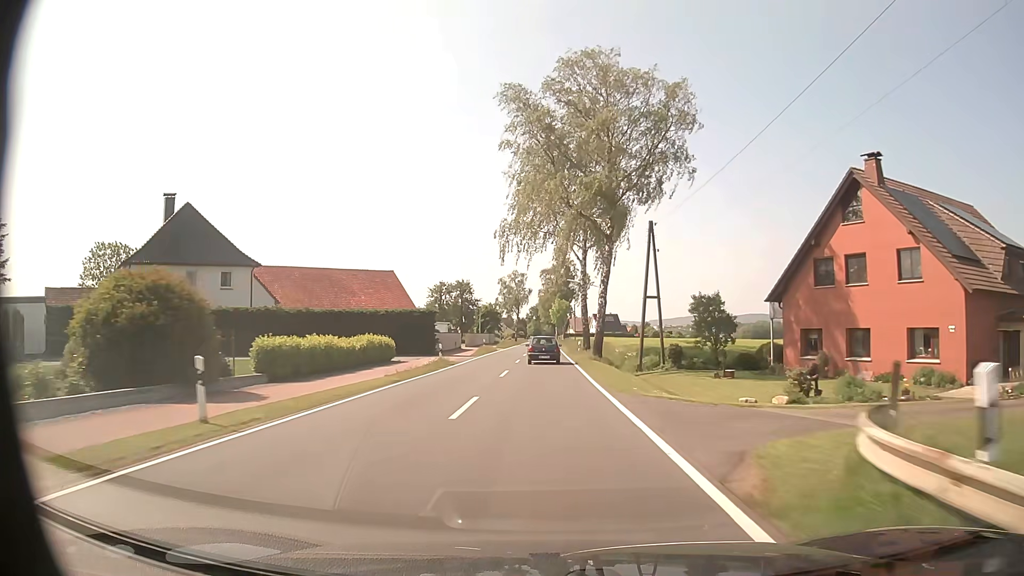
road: tertiary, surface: asphalt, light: Day
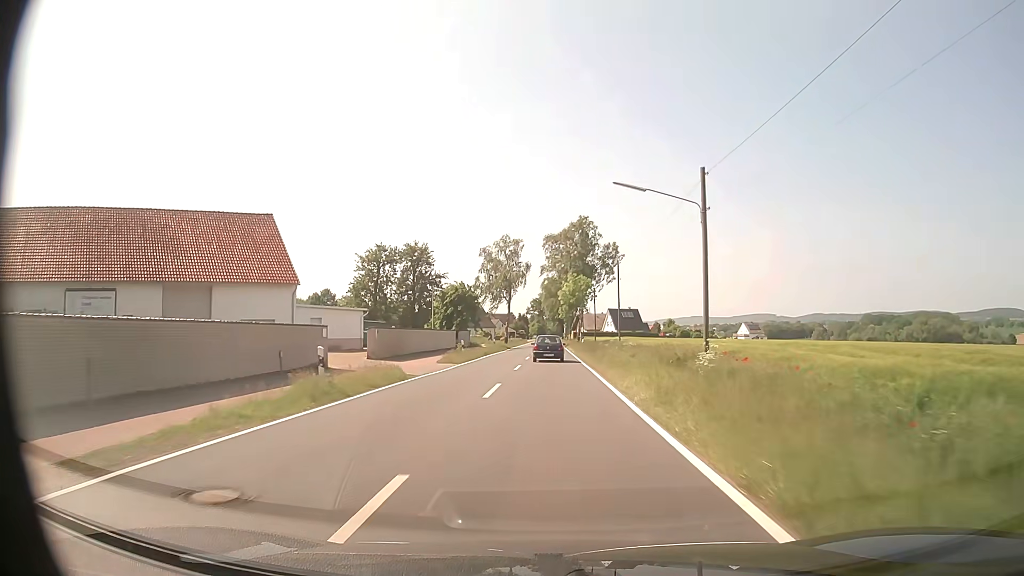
(-0.1, +44.9) m; 0°
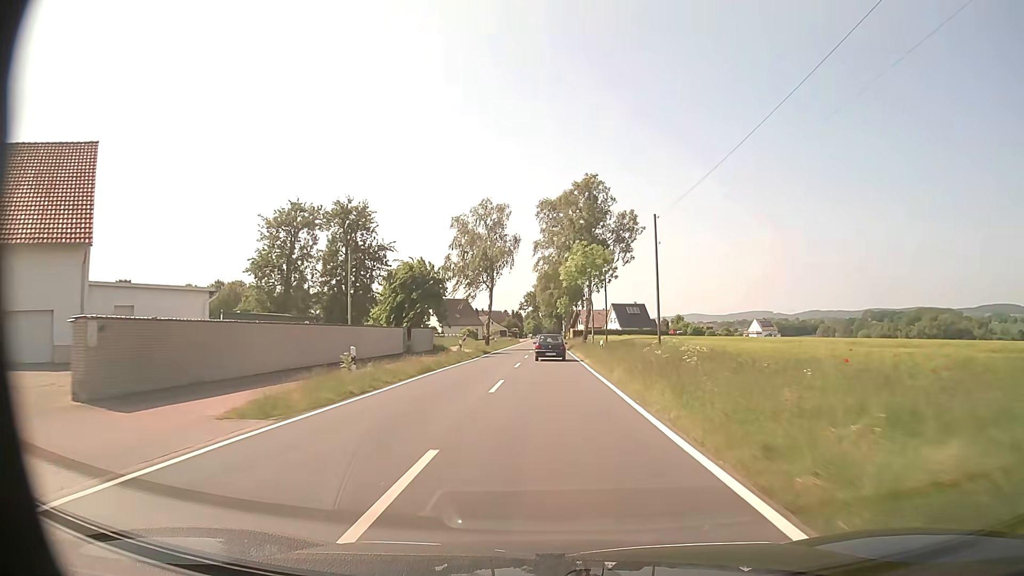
(+0.1, +22.6) m; 0°
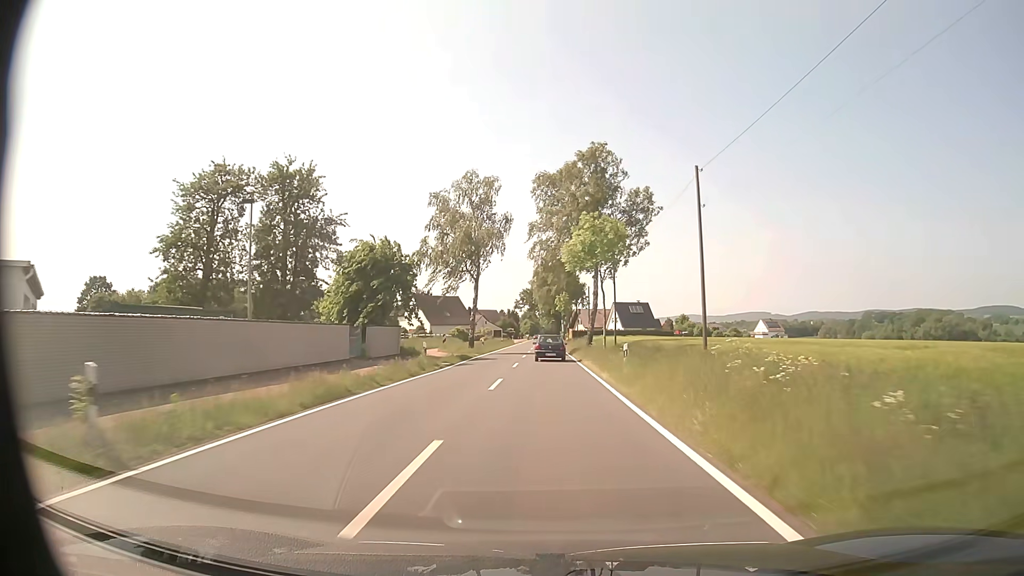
(0.0, +11.3) m; 0°
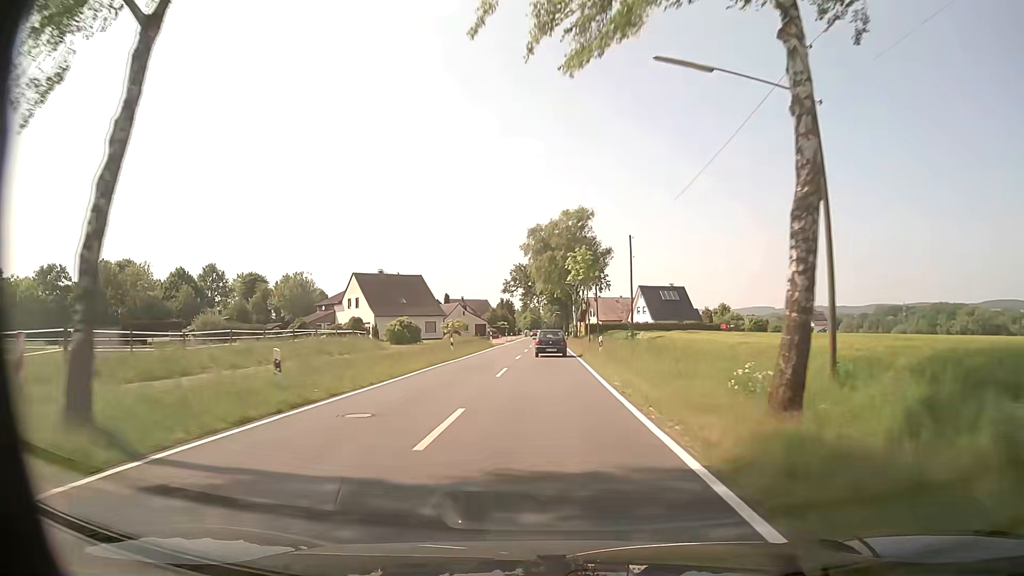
(+0.1, +45.0) m; 0°
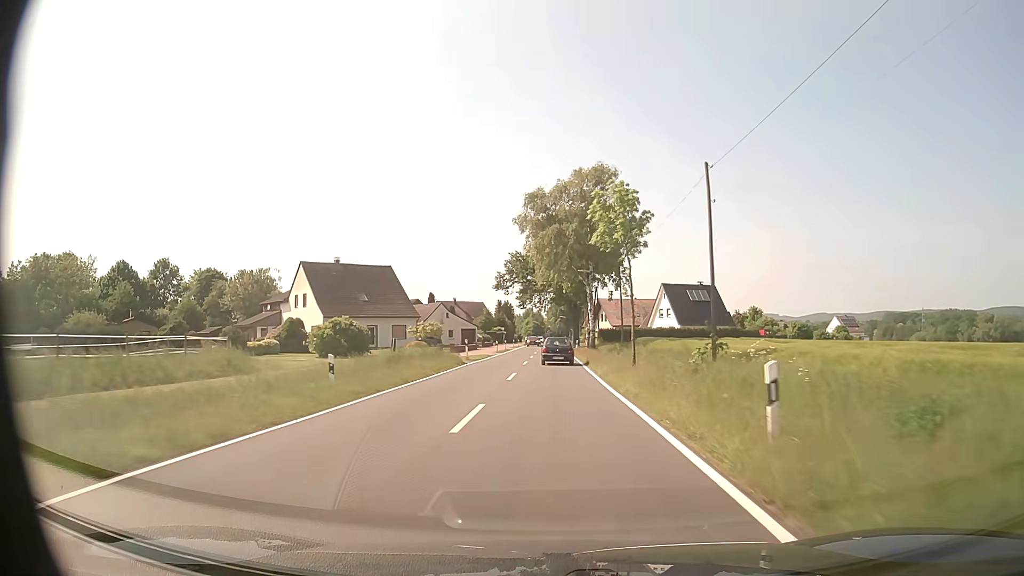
(-0.1, +22.3) m; -1°
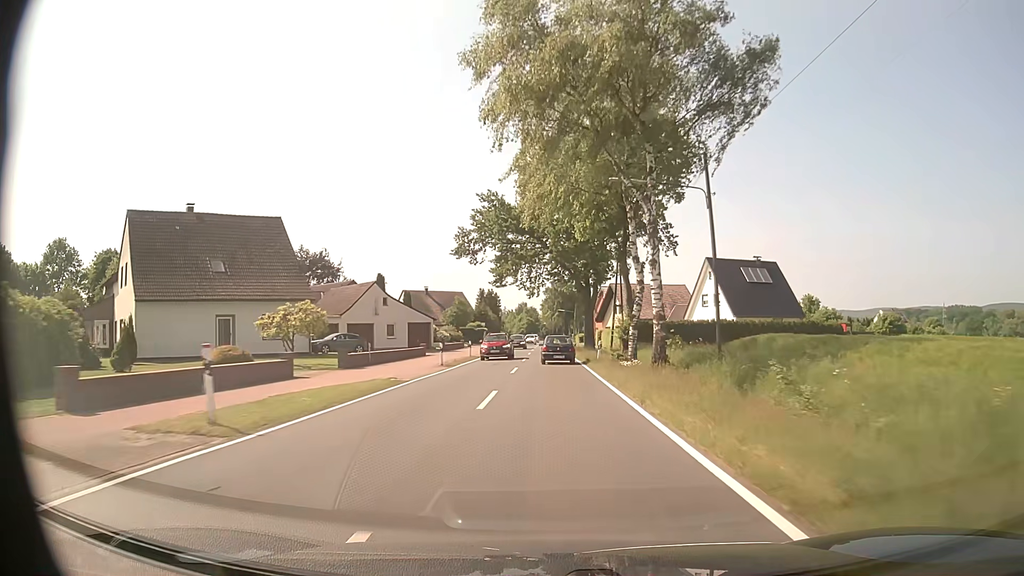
(+0.1, +32.9) m; 0°
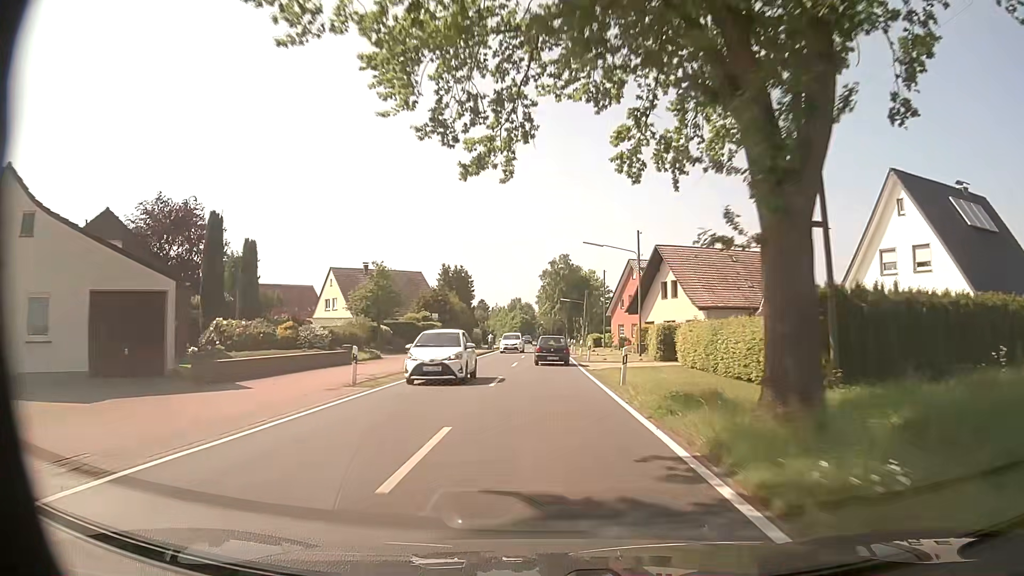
(+0.1, +42.9) m; 0°
(0, +10) (0, +20) (0, +30) (0, +40) (0, +50) (0, +60) (0, +70) (0, +80) (0, +90) (-1, +100) m
